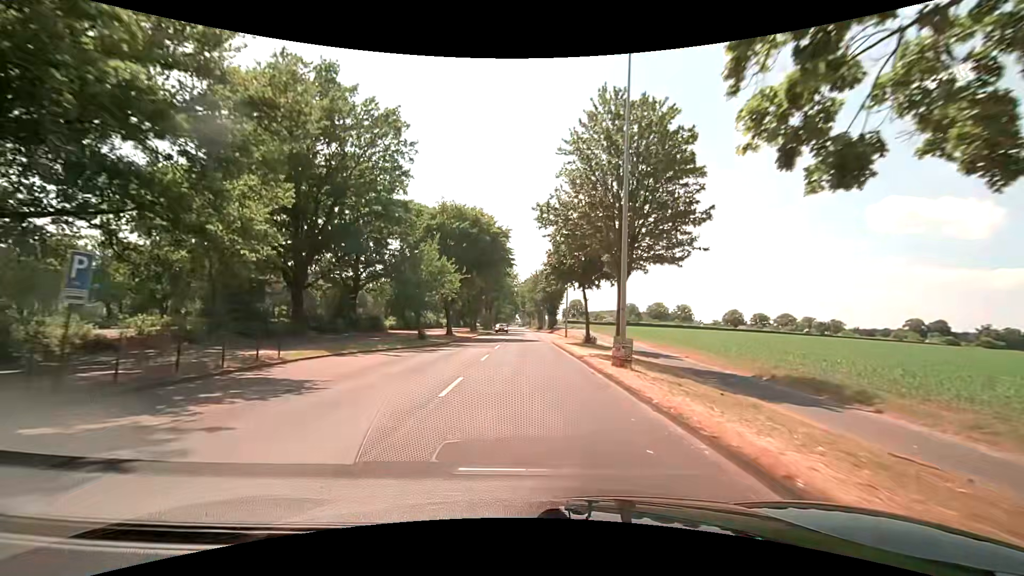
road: unclassified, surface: asphalt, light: Day
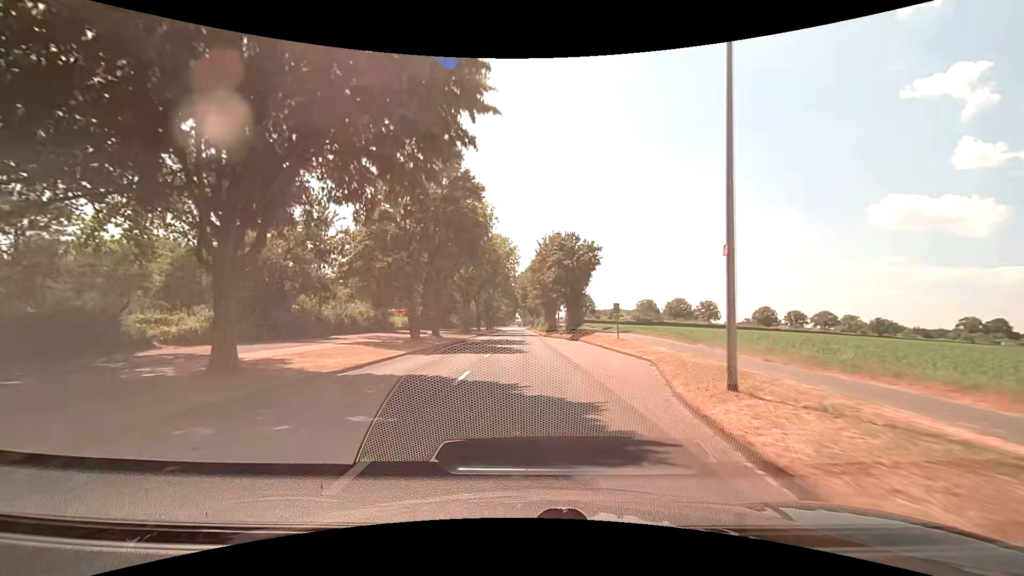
(-0.1, +34.6) m; 0°
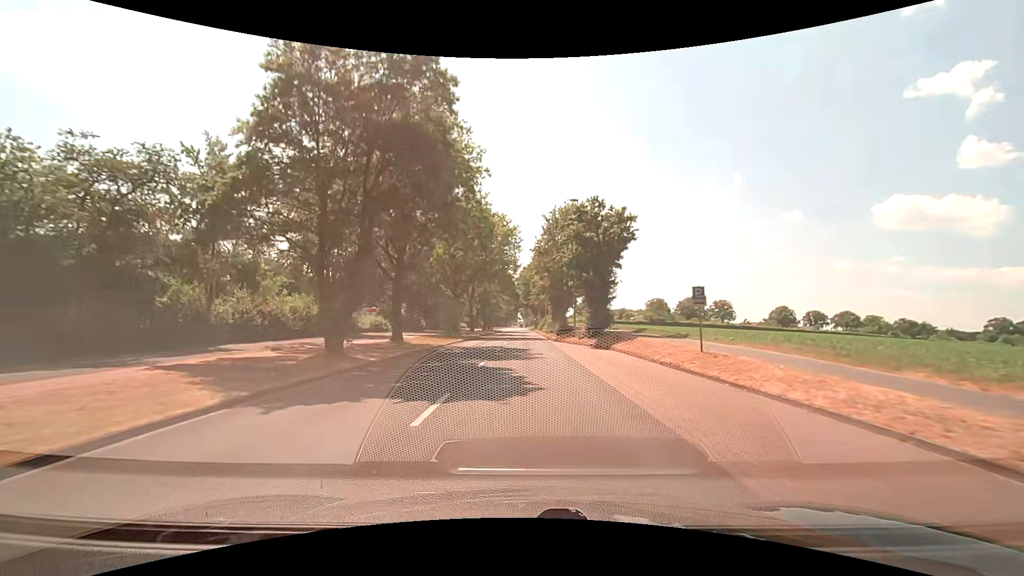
(0.0, +13.6) m; 0°
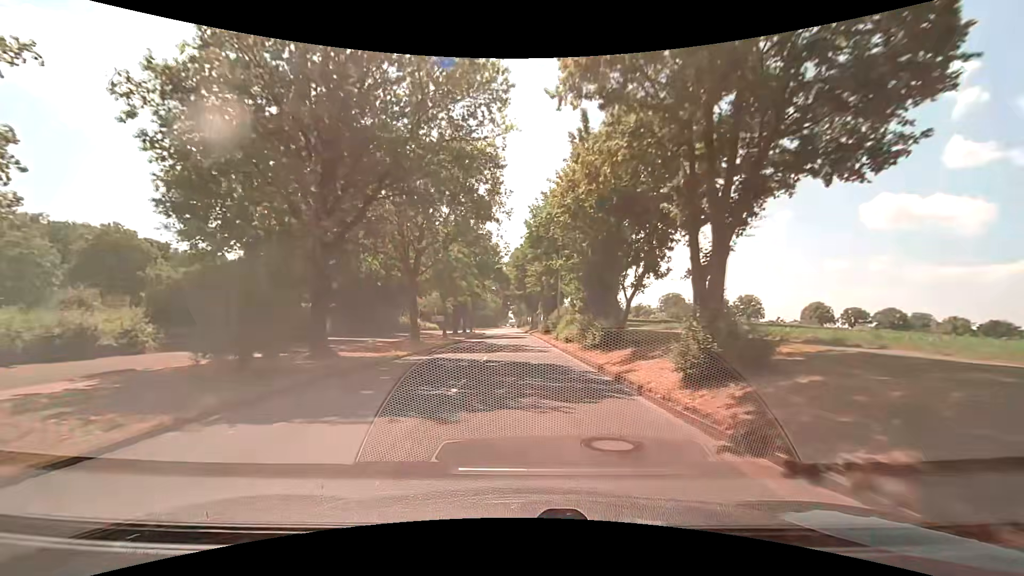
(0.0, +33.8) m; +1°
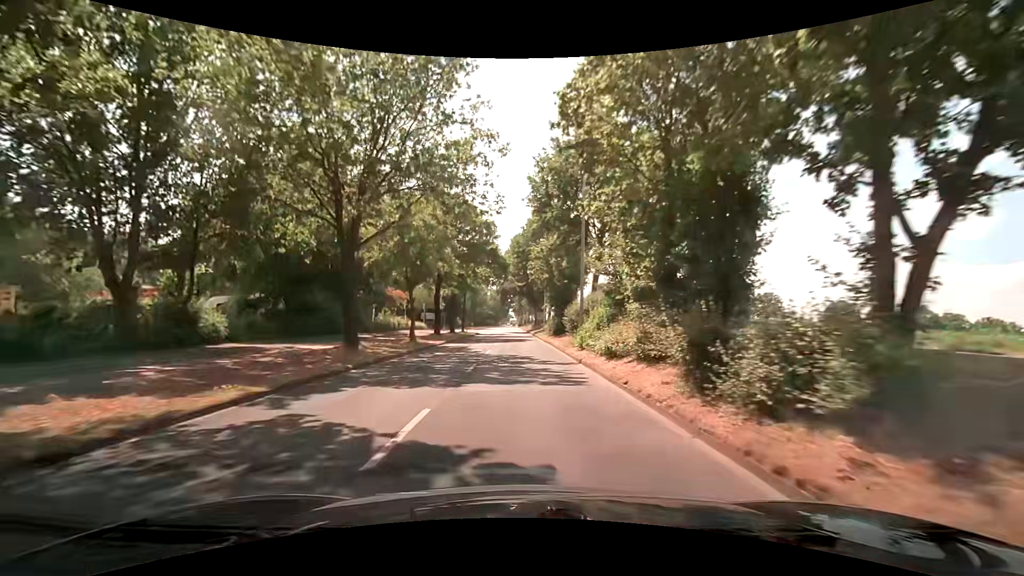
(0.0, +13.4) m; 0°
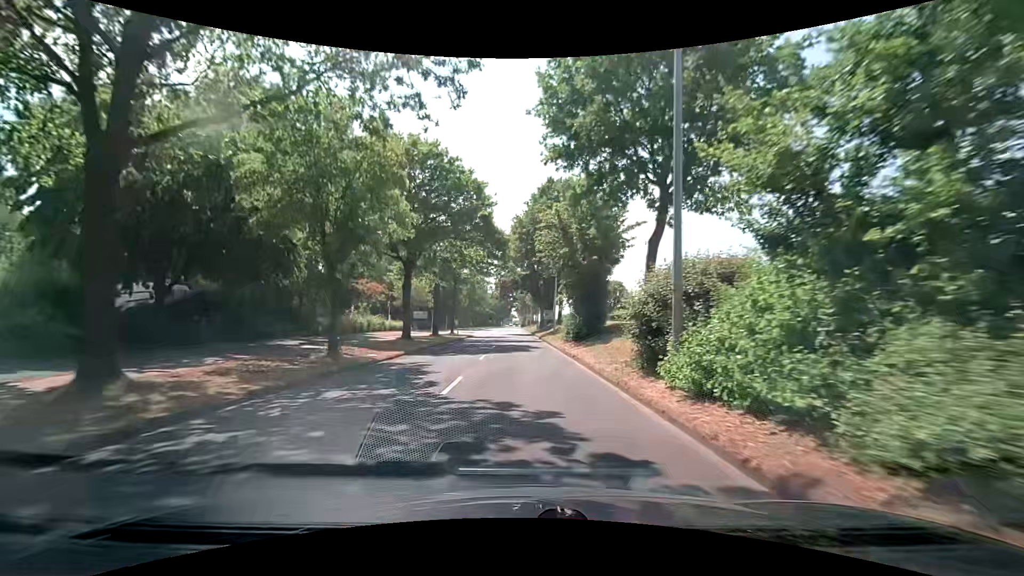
(0.0, +13.3) m; 0°
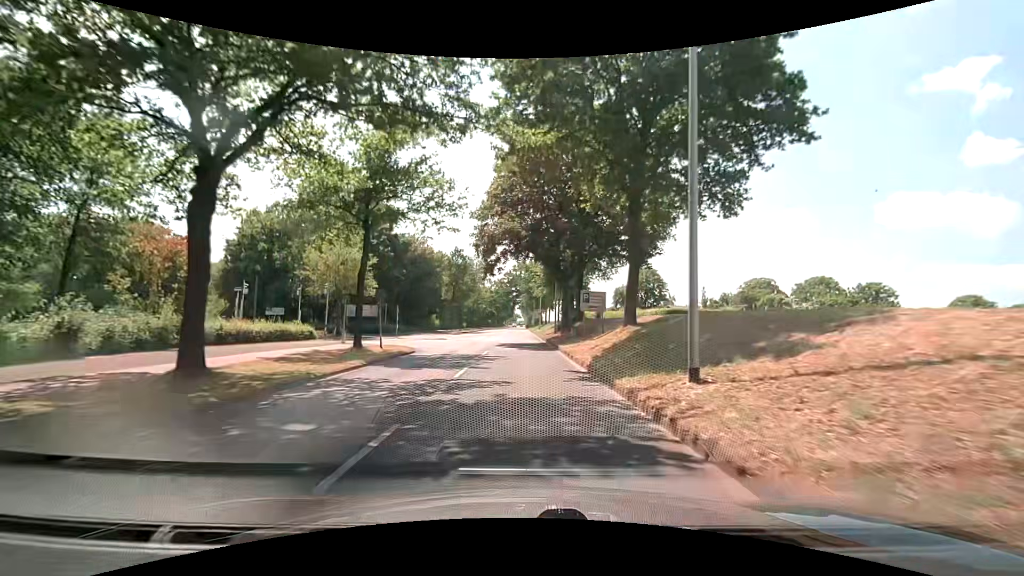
(-0.3, +33.3) m; 0°
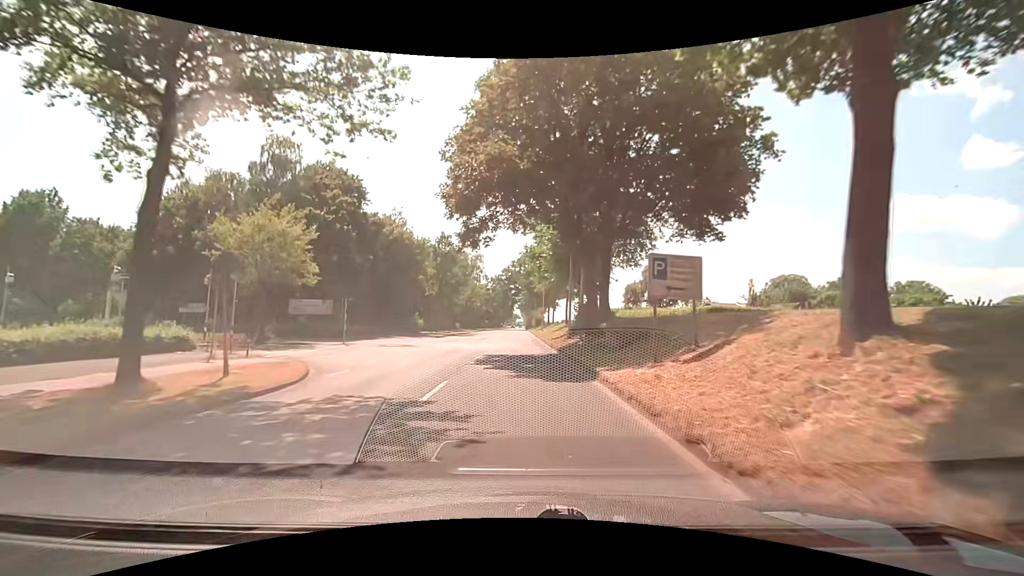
(-0.2, +13.3) m; -1°
(0, +10) (0, +20) (0, +30) (0, +40) (0, +50) (0, +60) (0, +70) (0, +80) (0, +90) (-1, +100) m
